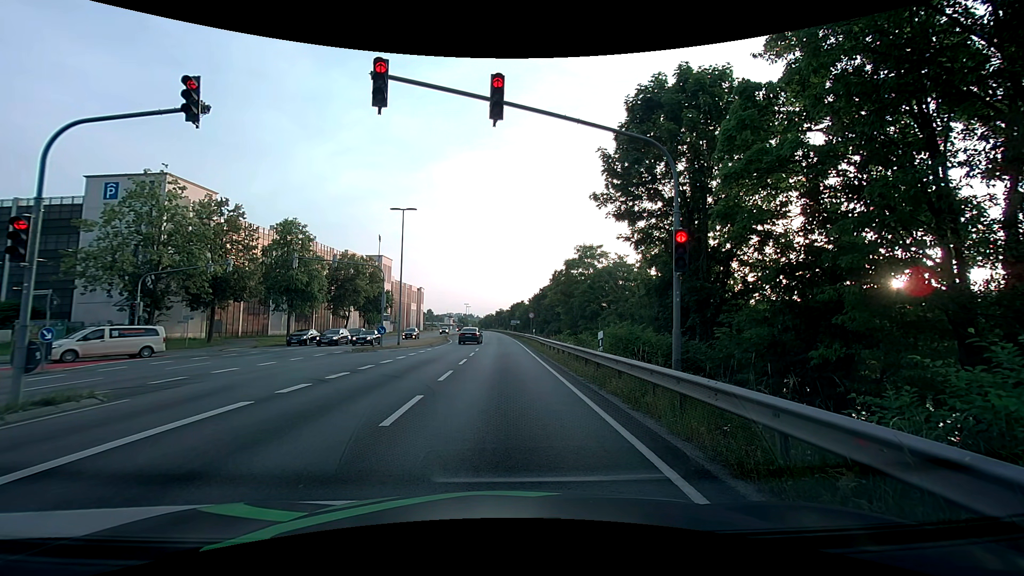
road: primary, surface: asphalt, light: Day
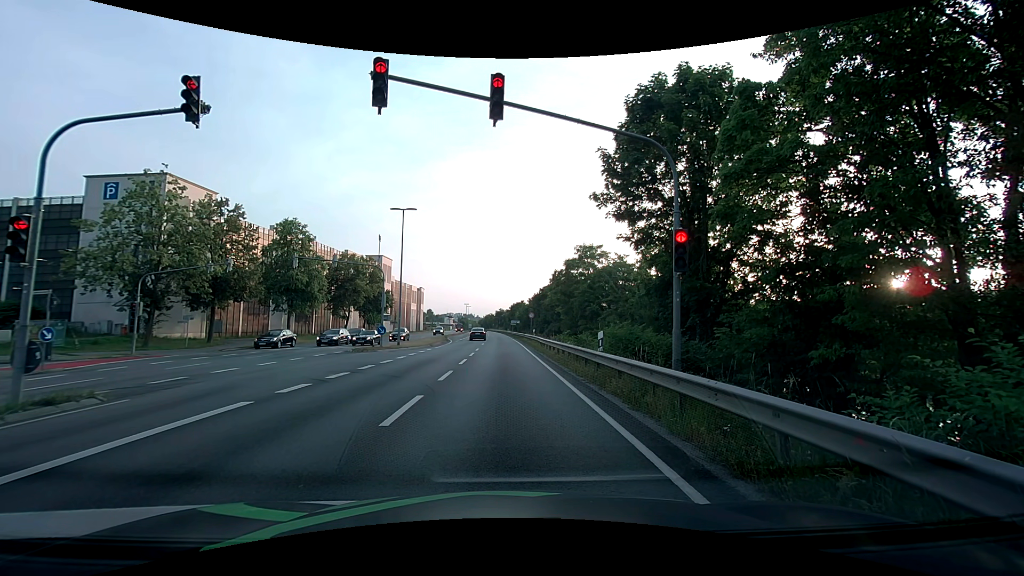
(0.0, 0.0) m; 0°
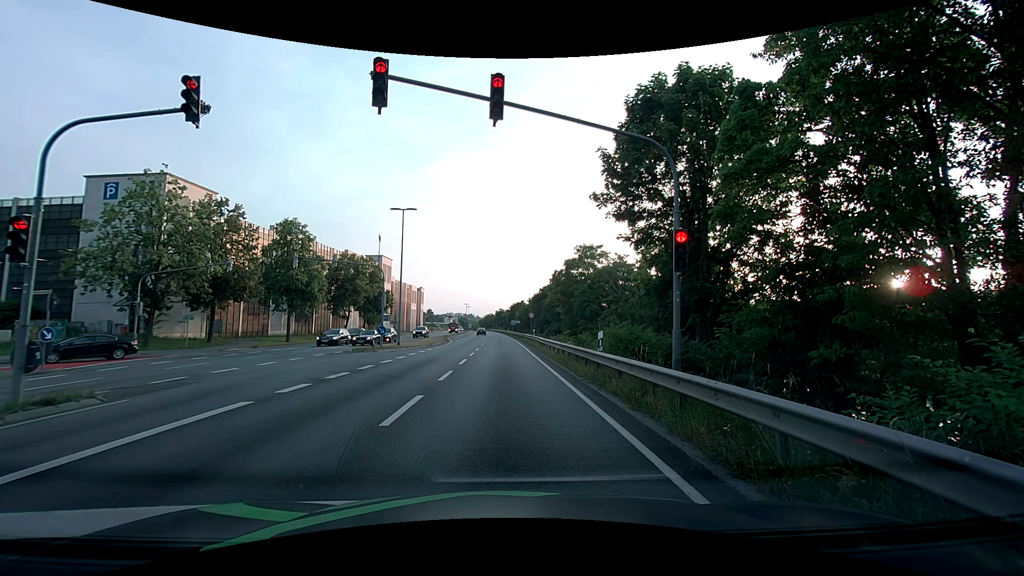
(0.0, 0.0) m; 0°
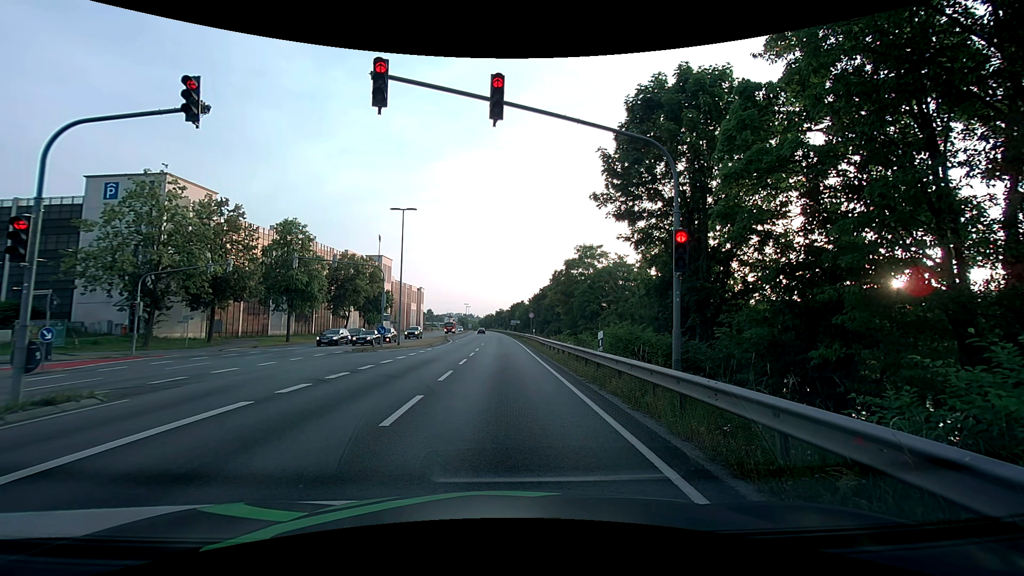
(0.0, 0.0) m; 0°
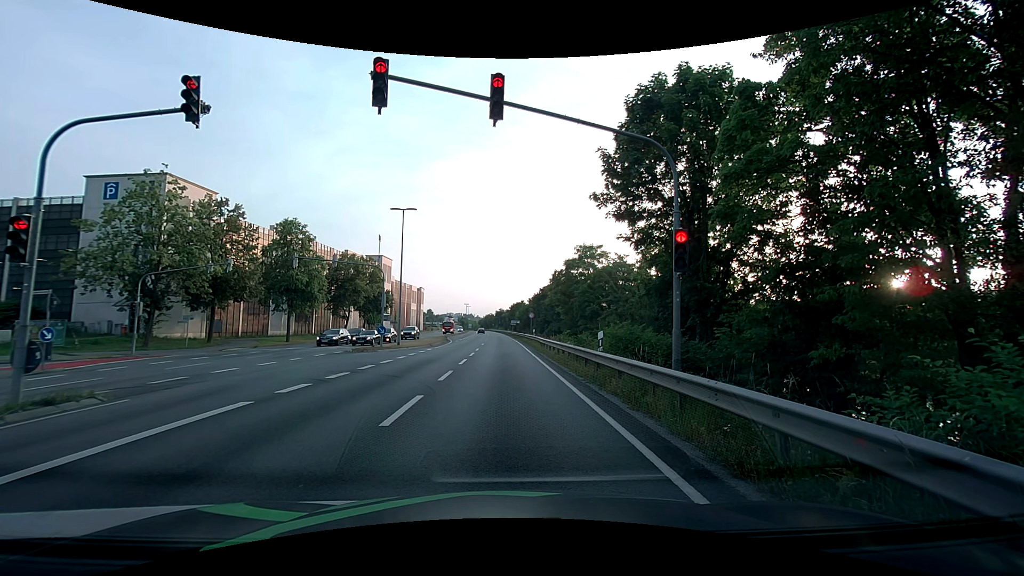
(0.0, 0.0) m; 0°
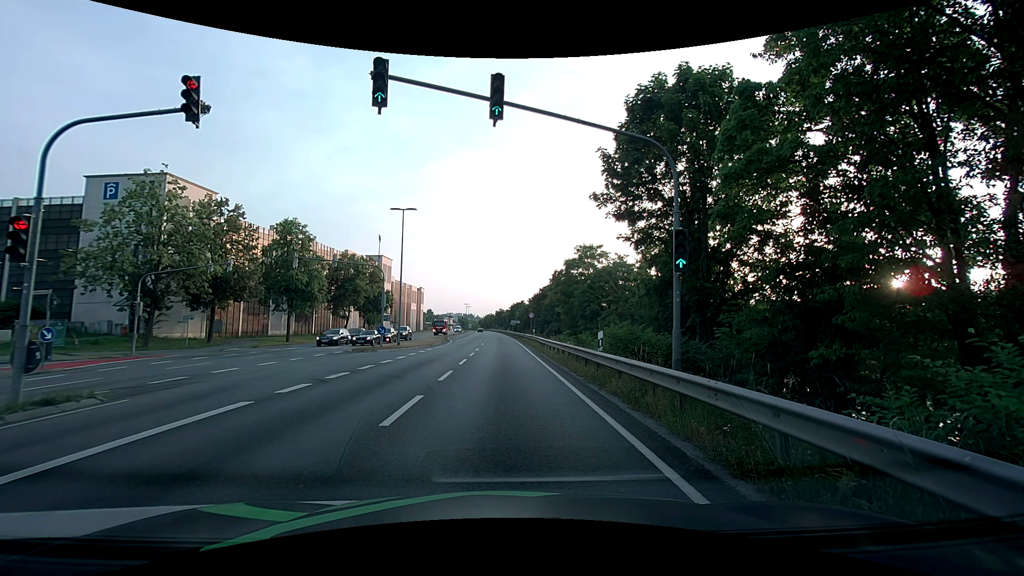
(0.0, 0.0) m; 0°
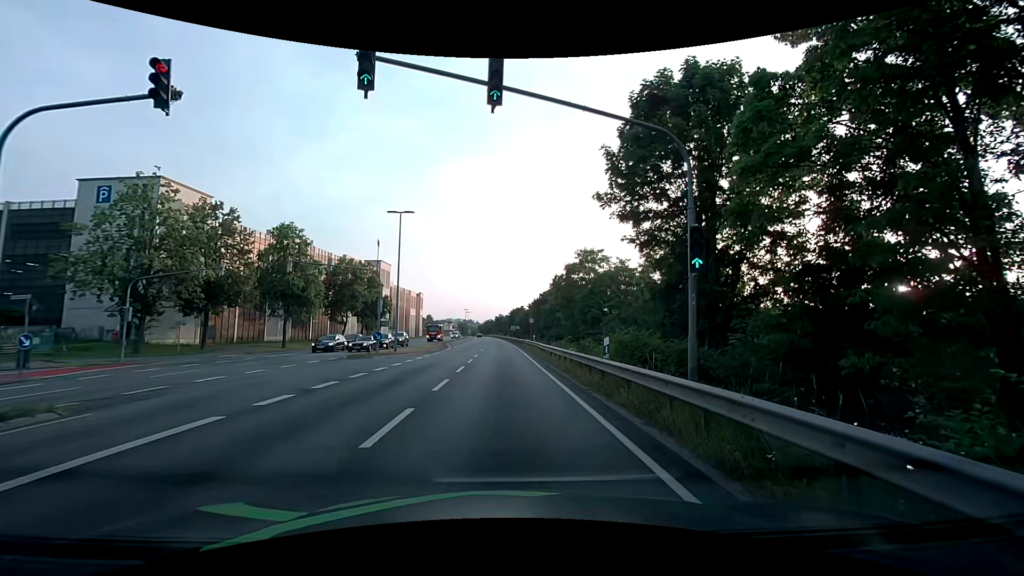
(0.0, +1.1) m; -1°
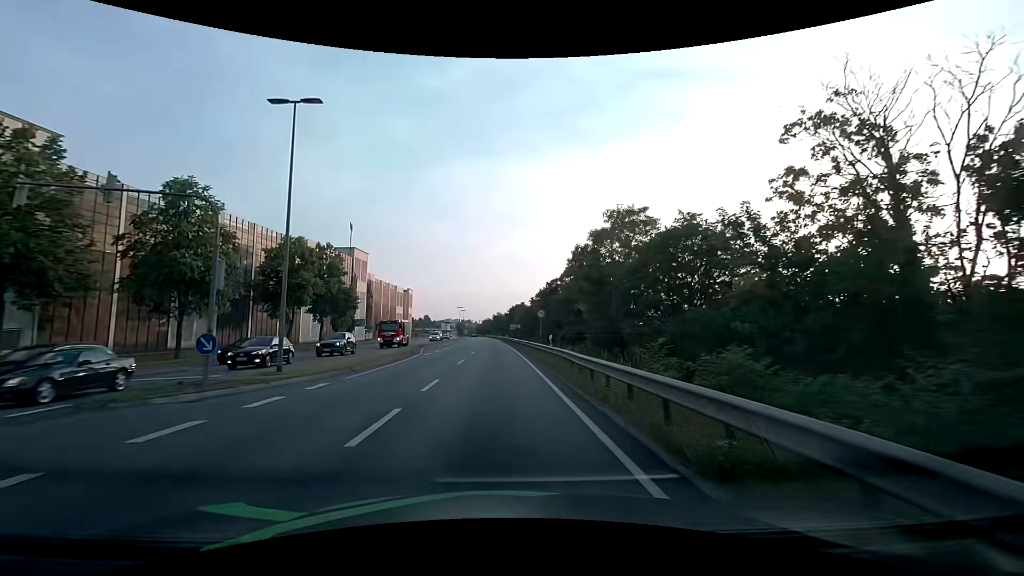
(+0.4, +18.9) m; +1°
(0, +10) (0, +20) (0, +30) (-1, +40) (-1, +50) (-1, +60) (-2, +70) (-2, +80) (-3, +90) (-3, +100) m
